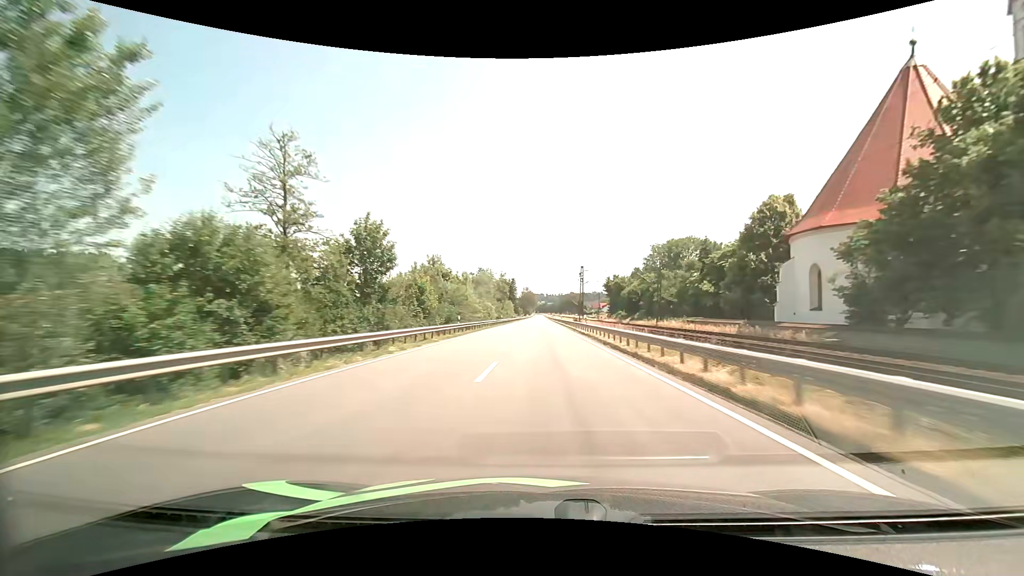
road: primary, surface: asphalt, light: Day
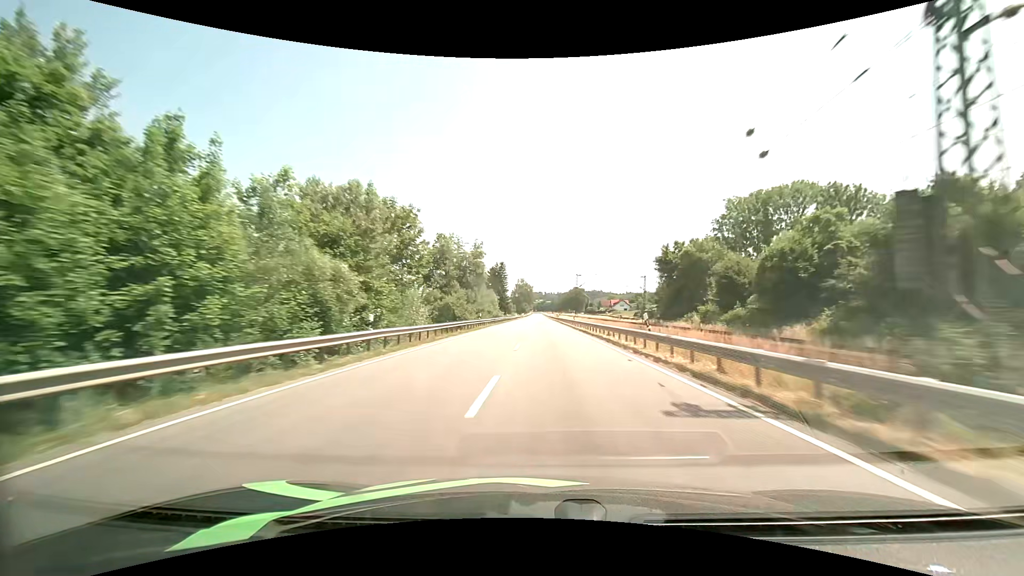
(-0.1, +64.1) m; 0°
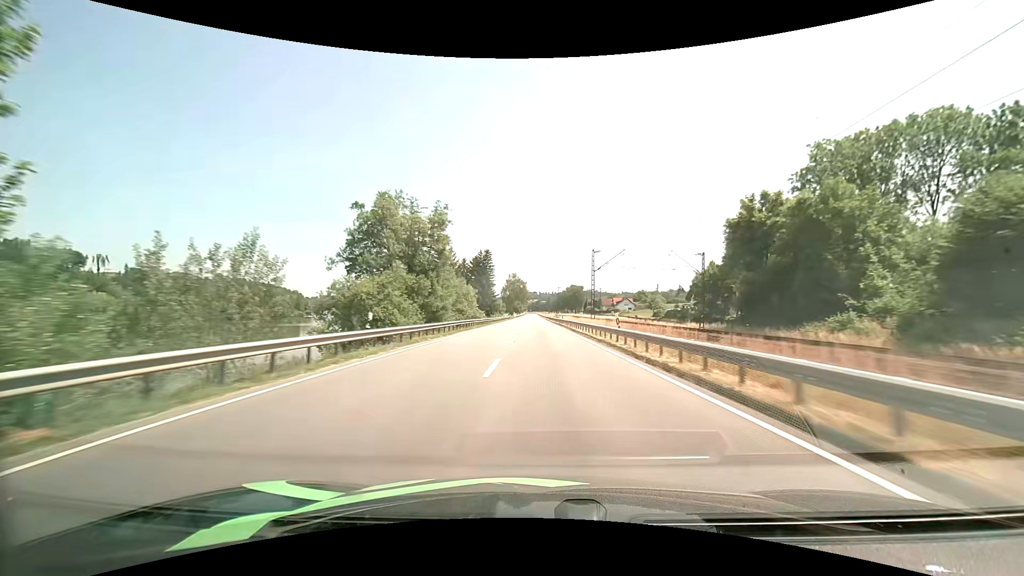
(+0.3, +32.1) m; +1°
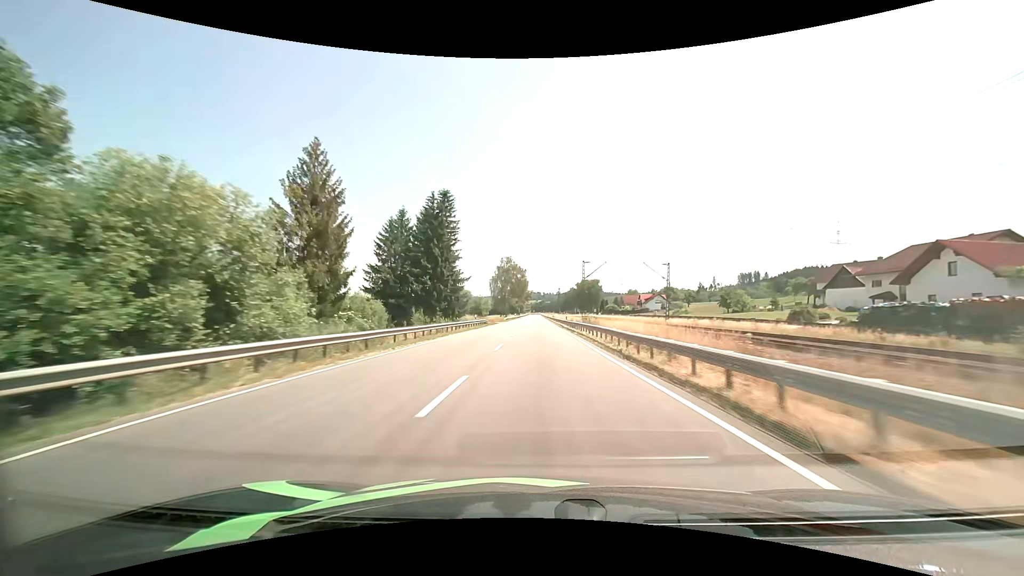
(-0.2, +64.4) m; 0°
(0, +10) (0, +20) (0, +30) (0, +40) (0, +50) (0, +60) (0, +70) (0, +80) (0, +90) (0, +100) m
